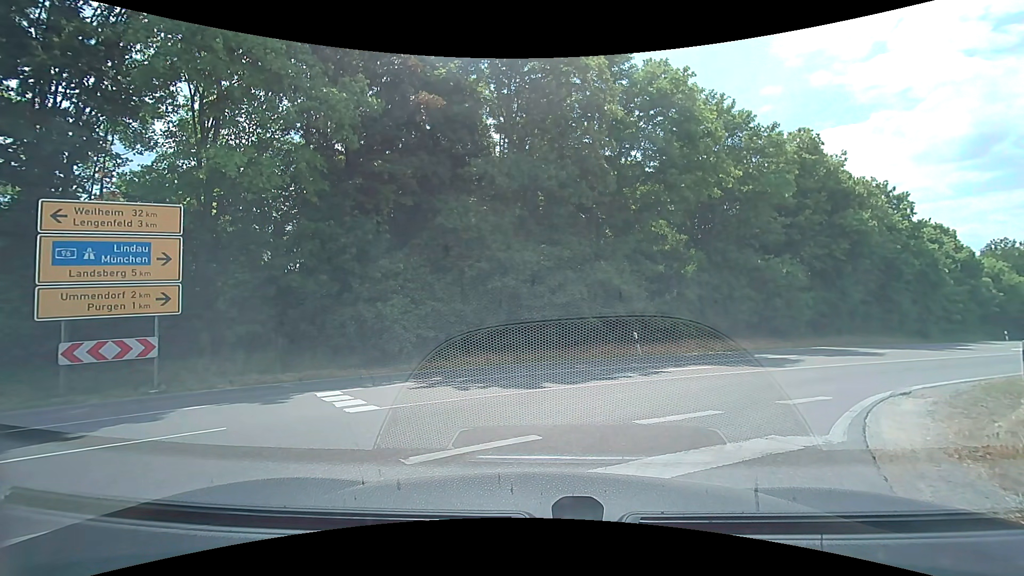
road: tertiary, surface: asphalt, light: Day
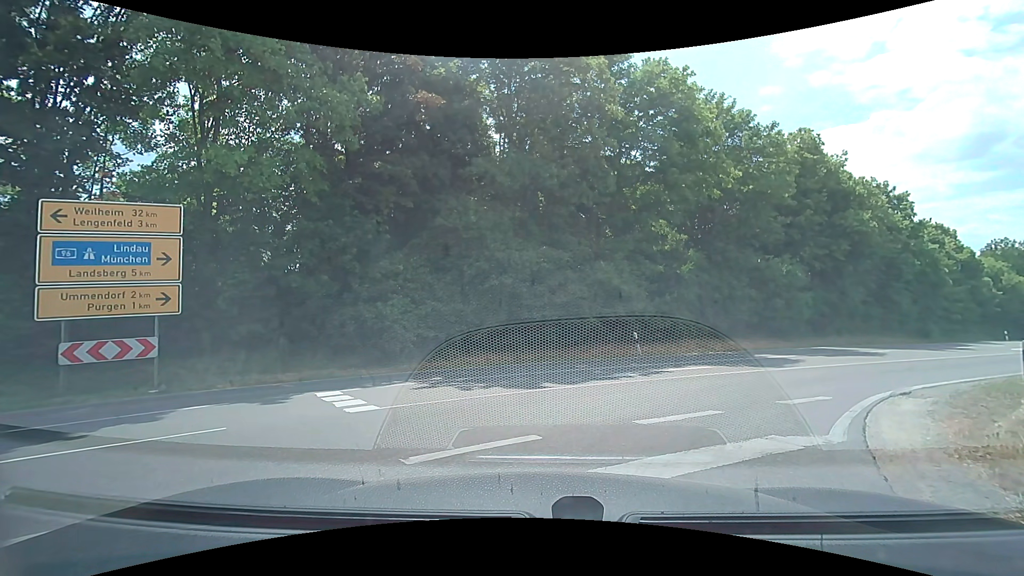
(0.0, 0.0) m; 0°
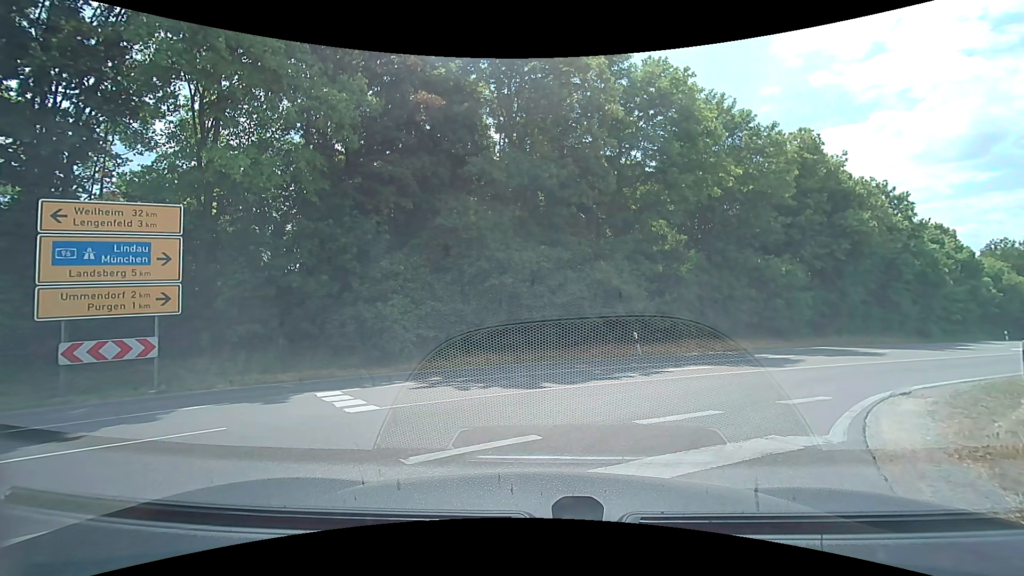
(0.0, 0.0) m; 0°
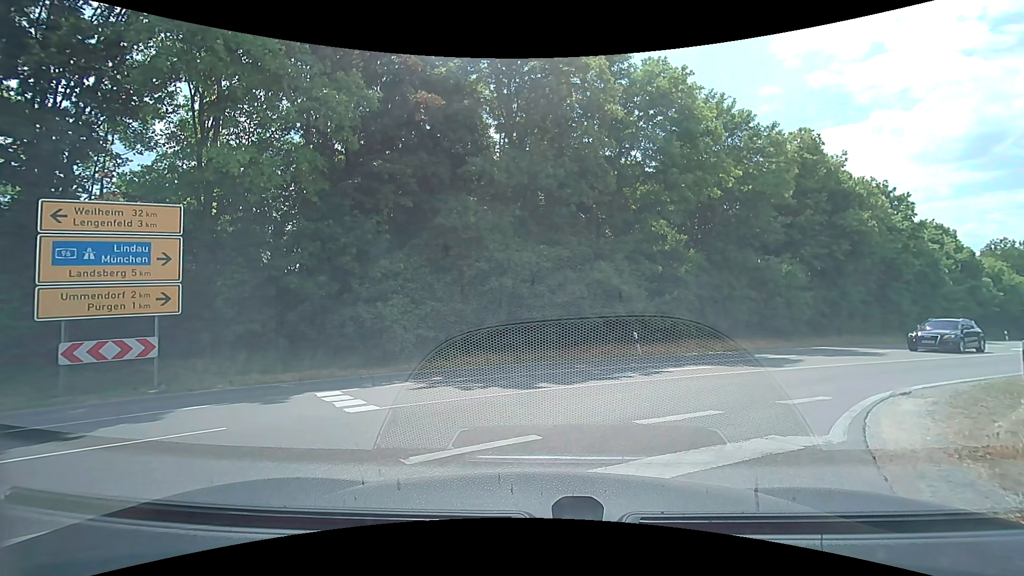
(0.0, 0.0) m; 0°
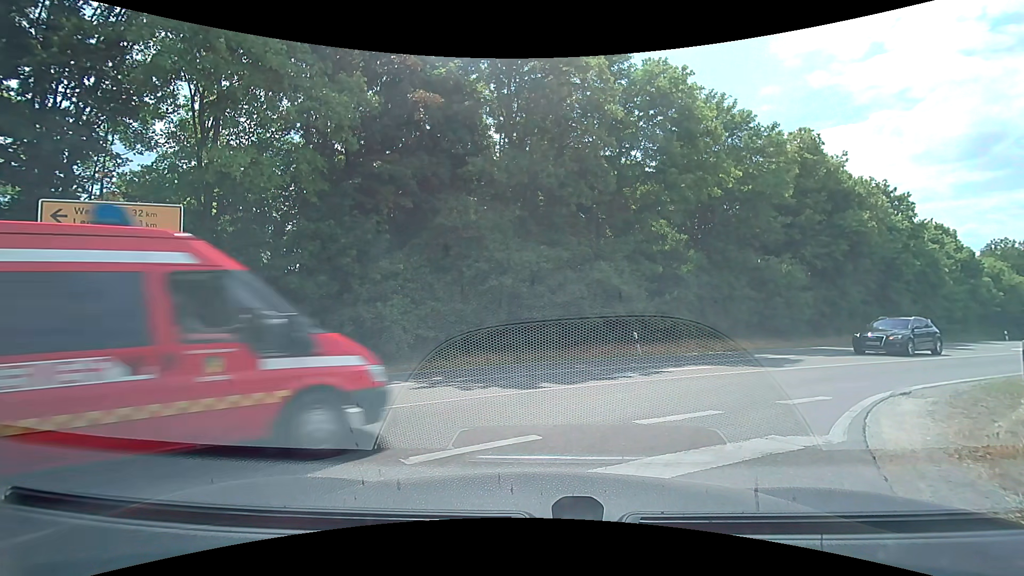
(0.0, 0.0) m; 0°
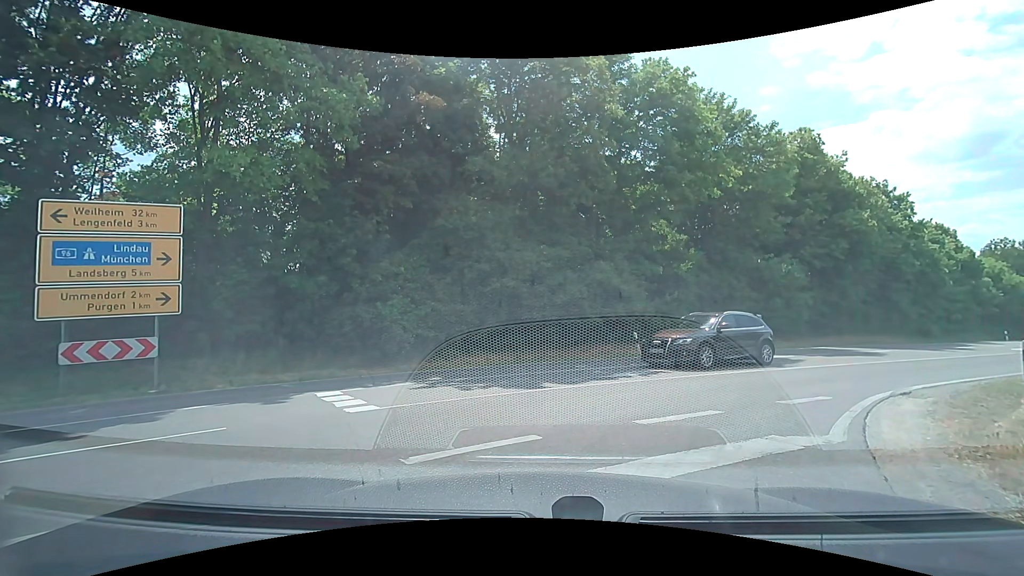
(0.0, 0.0) m; 0°
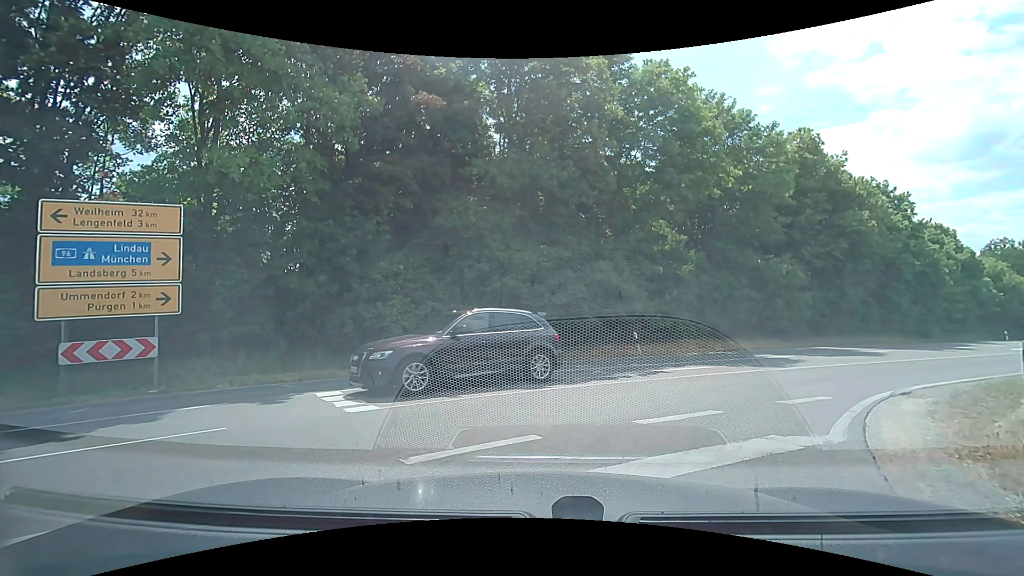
(0.0, 0.0) m; 0°
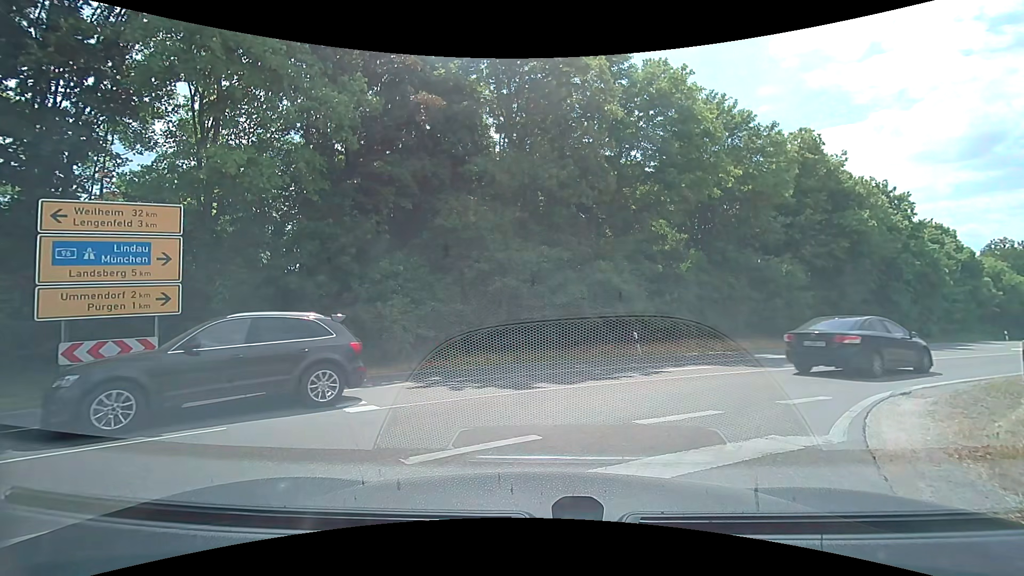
(0.0, 0.0) m; 0°
(+2, +10) (+10, +16) (+18, +22) (+26, +27) (+34, +33) (+43, +39) (+51, +45) (+59, +51) (+67, +56) (+75, +63) m
